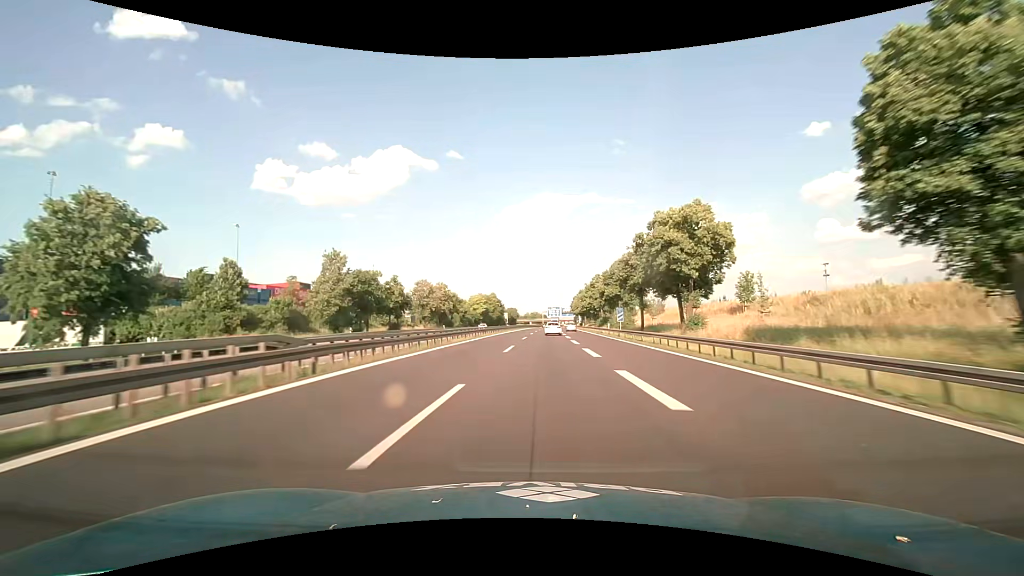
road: motorway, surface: asphalt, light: Day
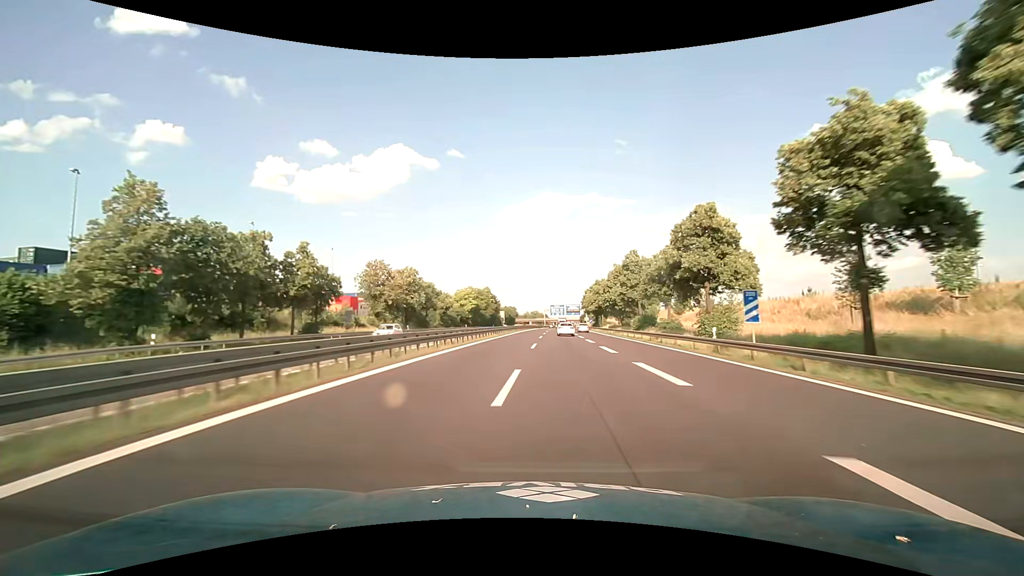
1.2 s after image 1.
(-0.1, +33.0) m; 0°
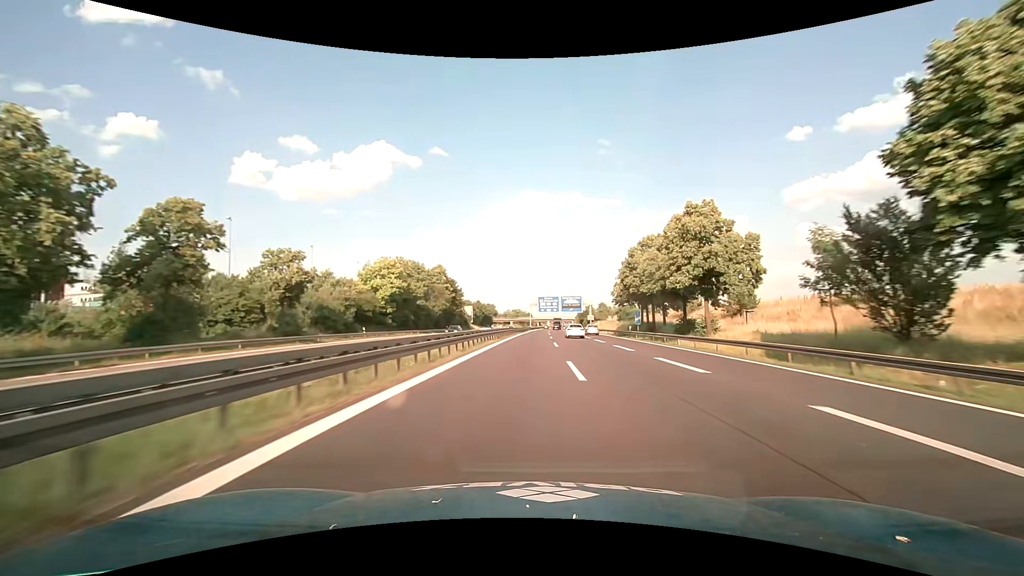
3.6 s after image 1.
(+0.9, +68.8) m; +2°
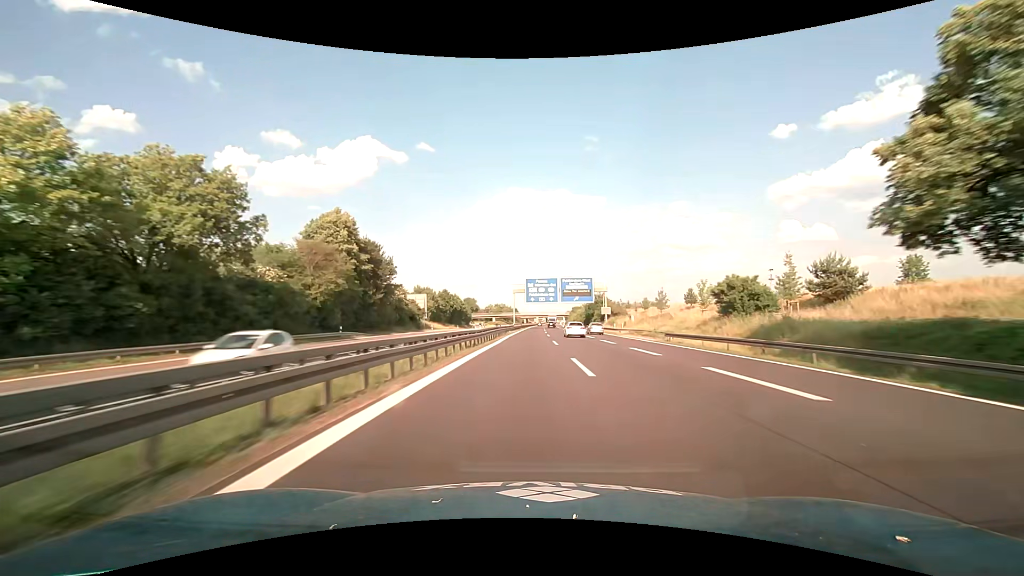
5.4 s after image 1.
(+0.8, +53.9) m; +1°
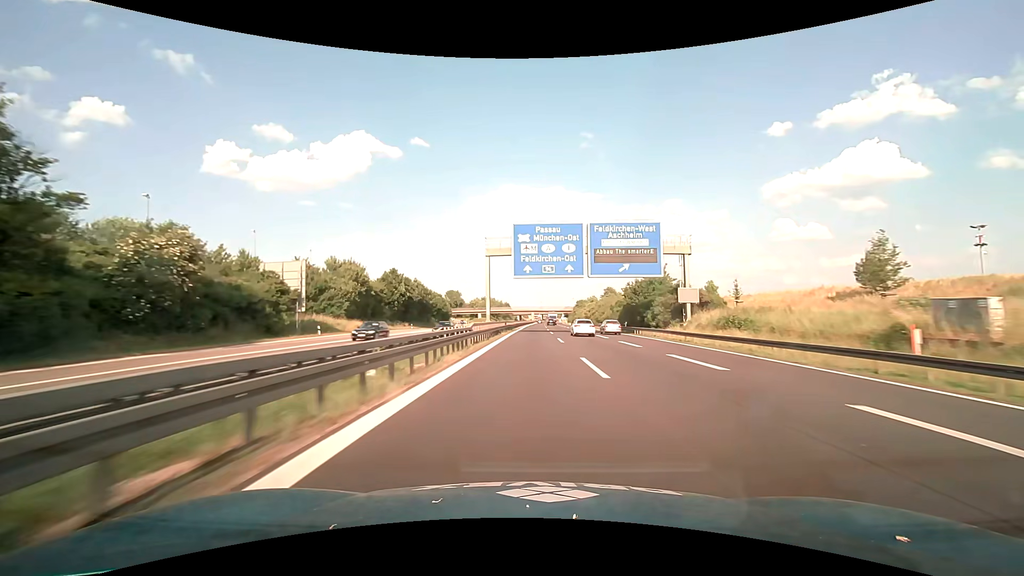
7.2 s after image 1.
(+0.3, +54.9) m; +1°
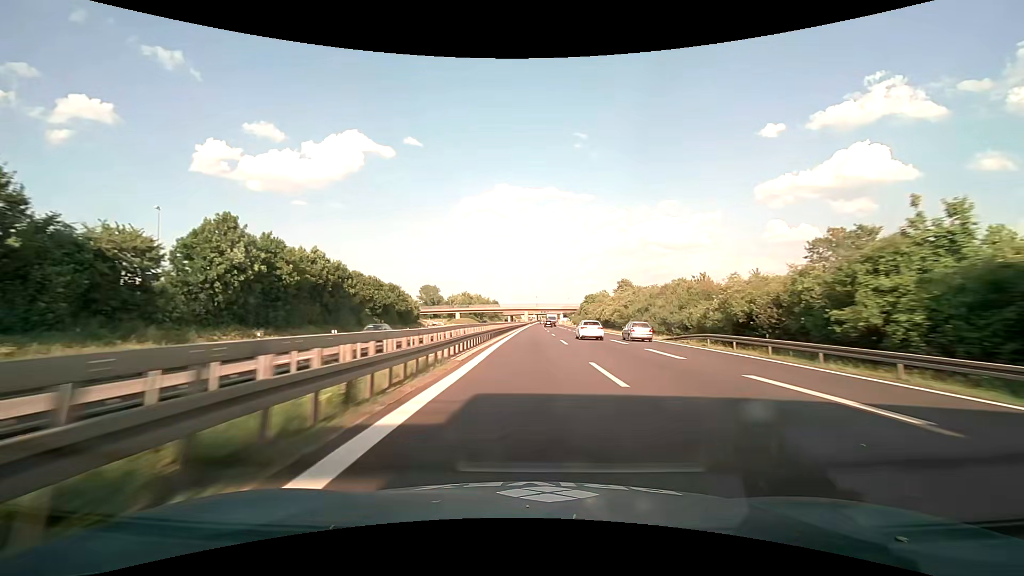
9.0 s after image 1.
(+0.4, +55.4) m; 0°
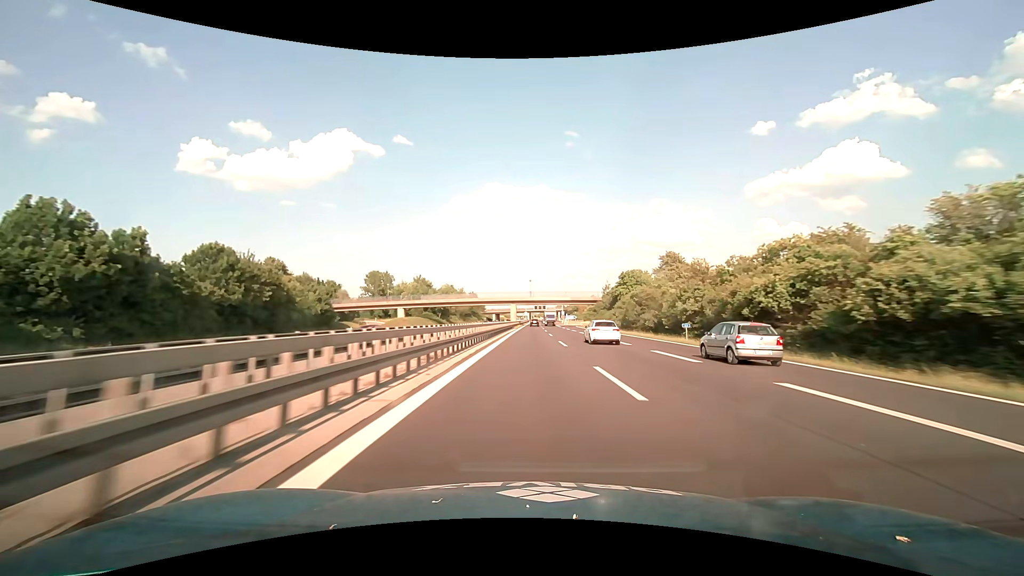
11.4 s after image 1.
(+1.2, +74.3) m; +1°
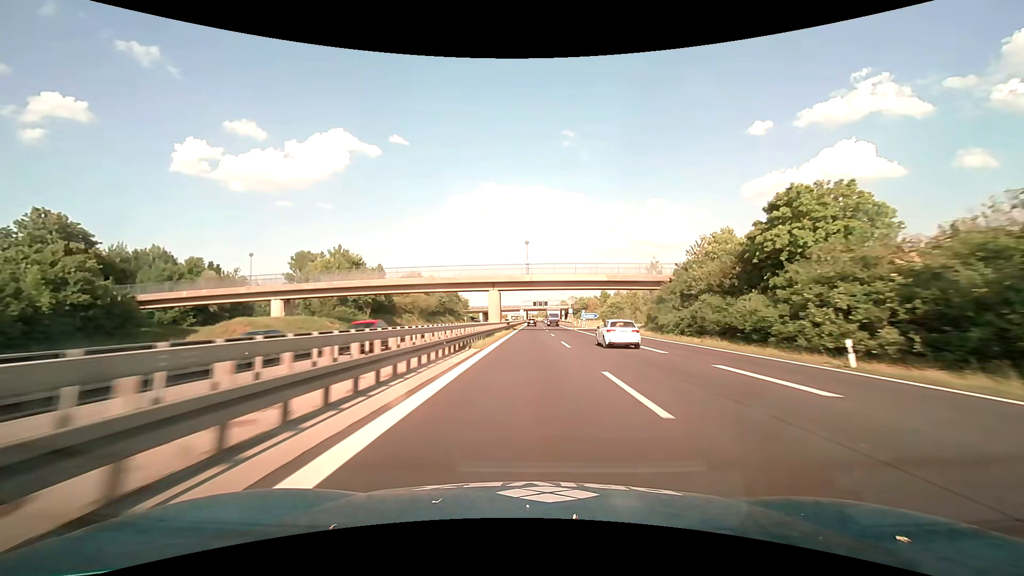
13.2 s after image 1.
(+0.3, +55.9) m; 0°
(0, +10) (0, +20) (0, +30) (0, +40) (0, +50) (0, +60) (0, +70) (0, +80) (0, +90) (+1, +100) m
